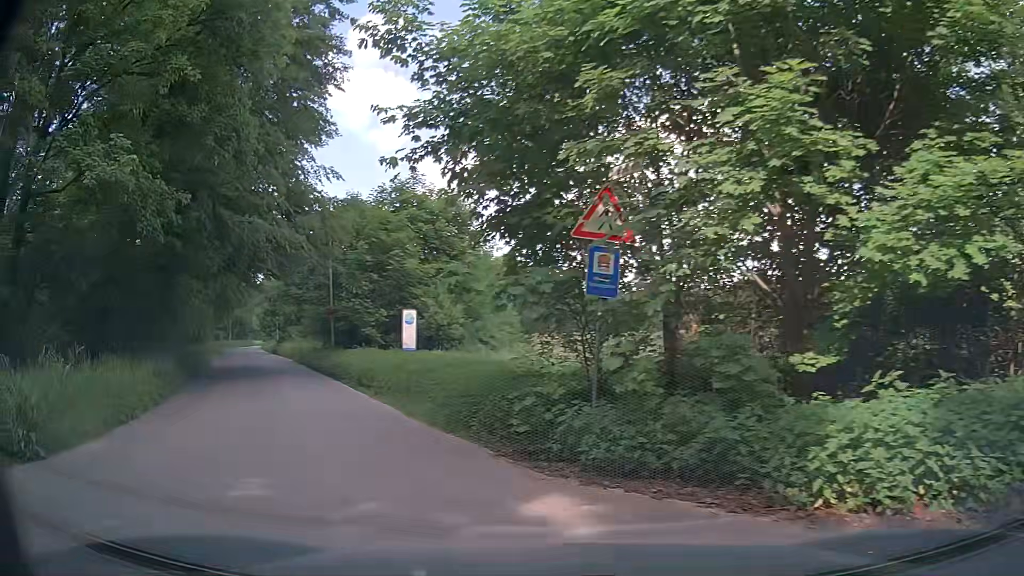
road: residential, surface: asphalt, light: Day
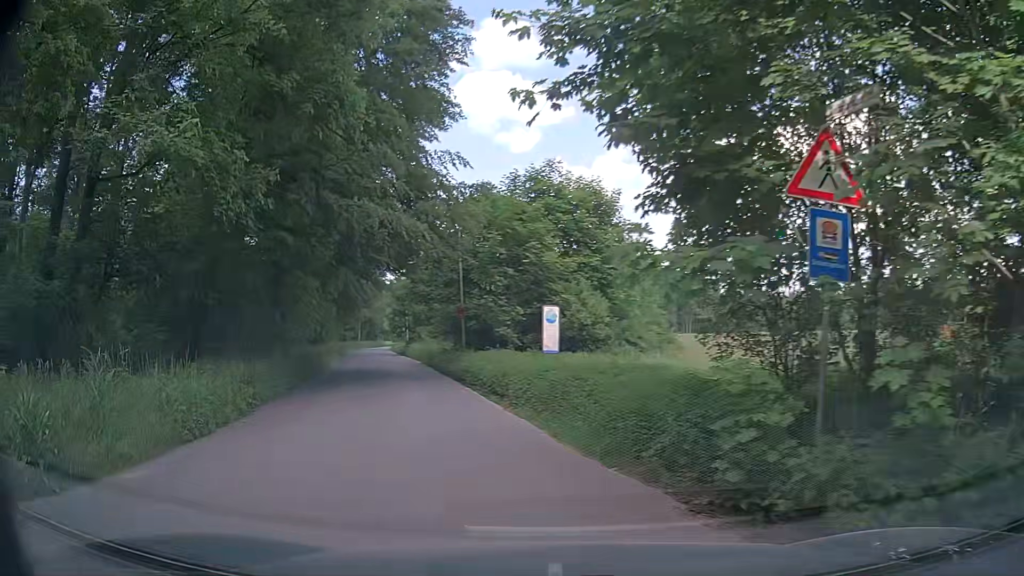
(-0.3, +2.6) m; -11°
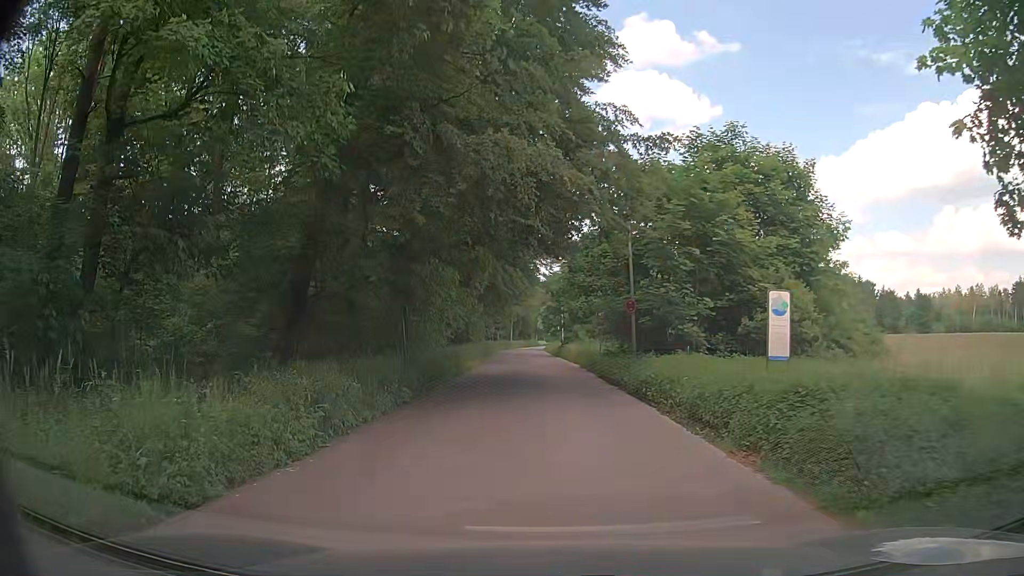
(-0.9, +5.2) m; -16°
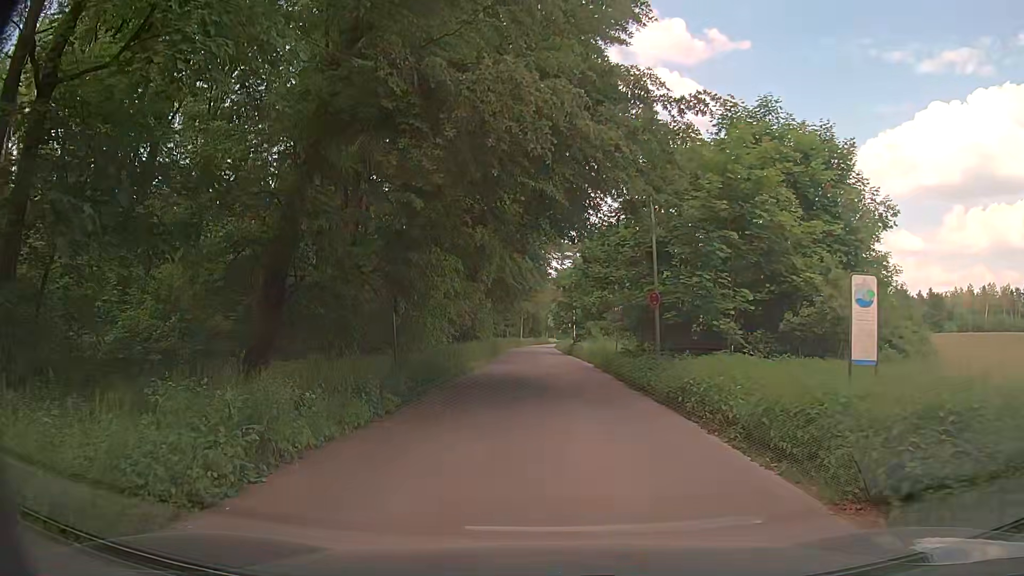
(0.0, +2.7) m; 0°
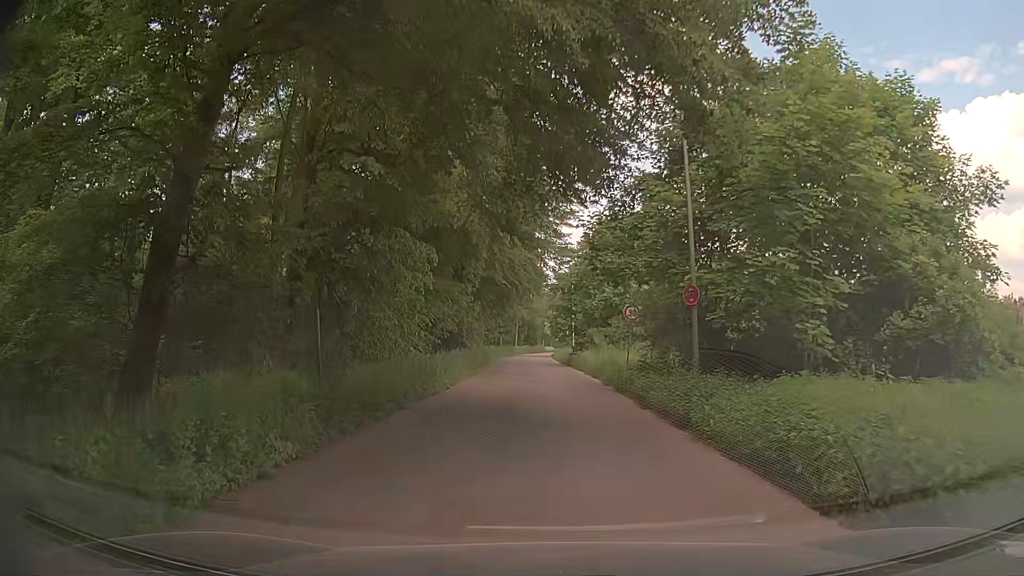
(+0.1, +5.6) m; 0°
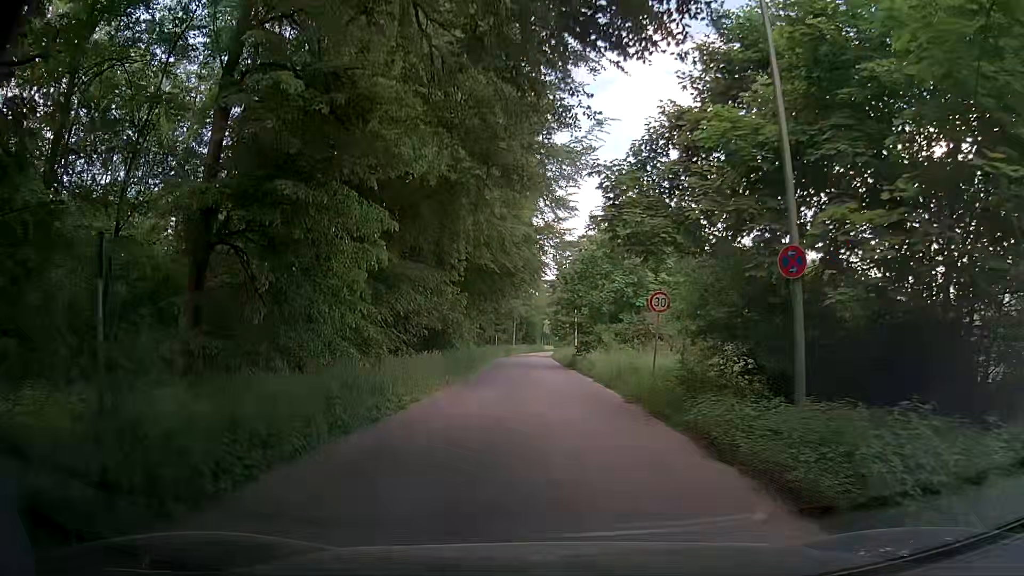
(+0.2, +6.3) m; +2°
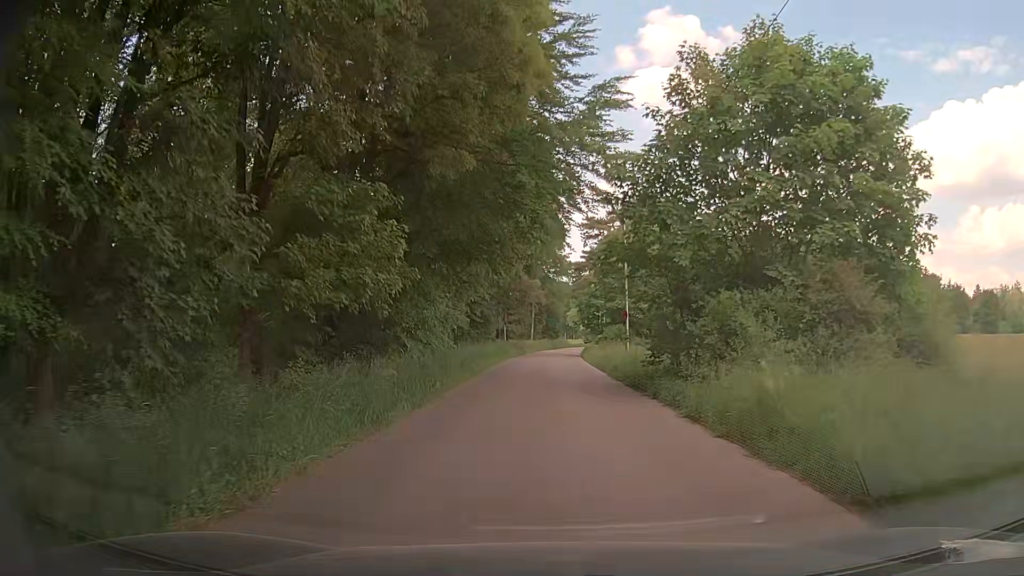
(-0.5, +19.9) m; -3°
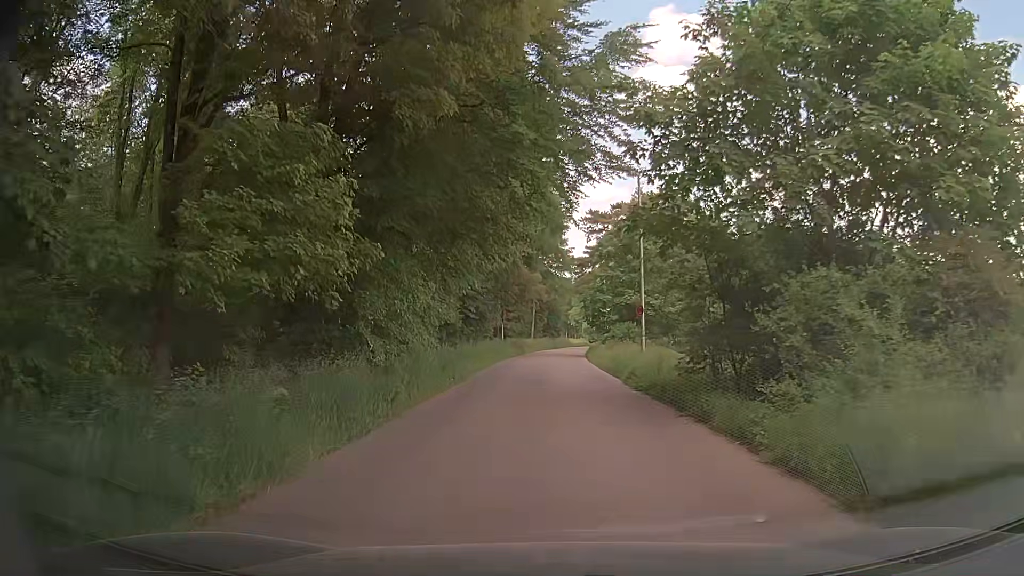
(+0.1, +4.5) m; +1°
(0, +10) (0, +20) (0, +30) (0, +40) (0, +50) (+1, +60) (+2, +70) (+4, +80) (+6, +90) (+8, +99) m
